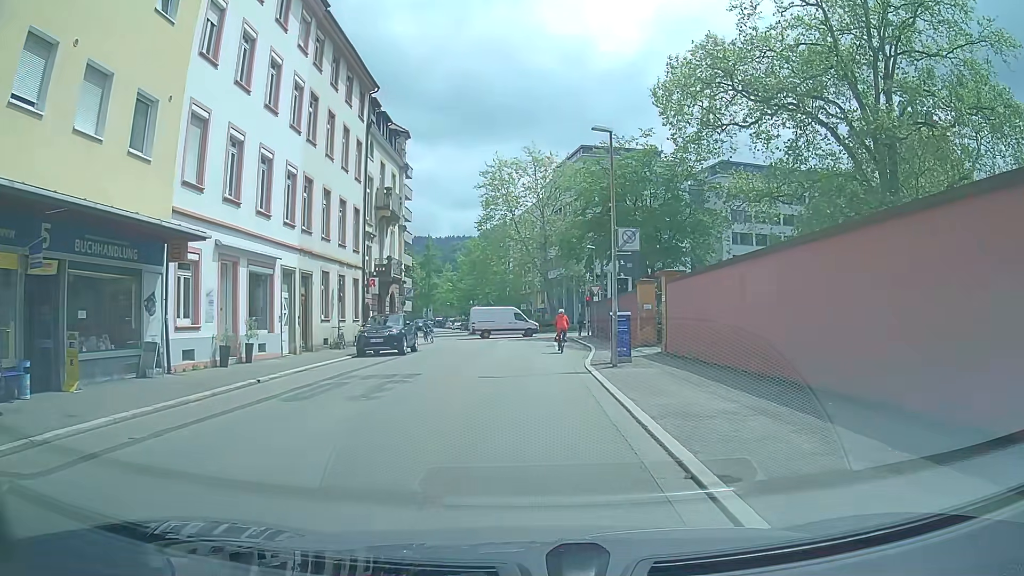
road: residential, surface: asphalt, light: Day
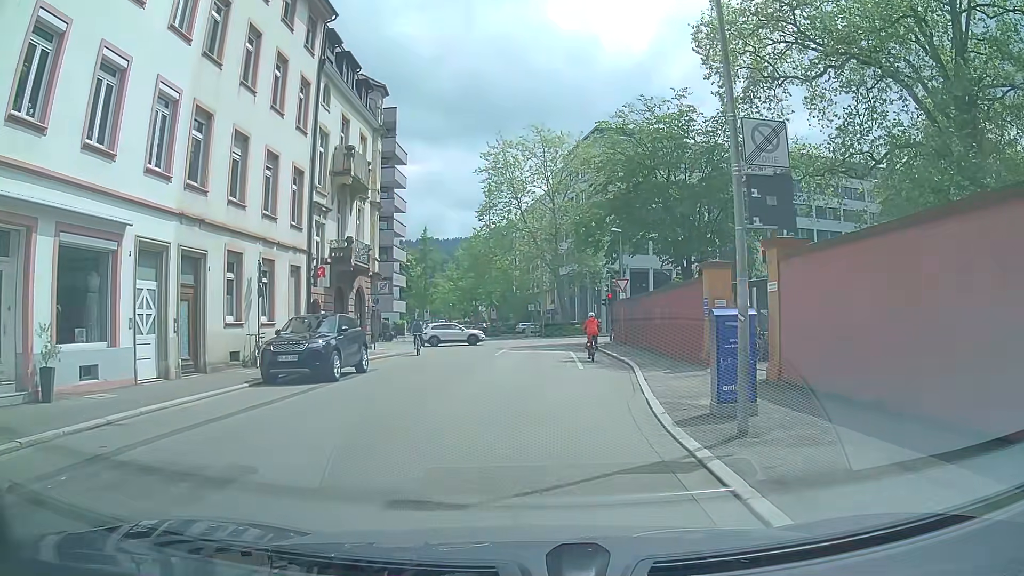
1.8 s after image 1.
(+0.4, +10.1) m; 0°
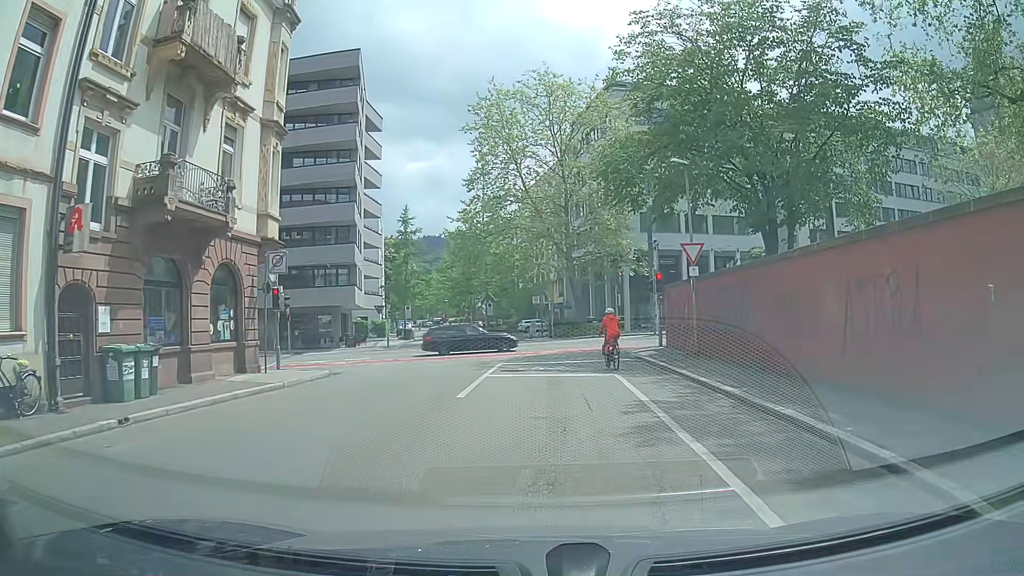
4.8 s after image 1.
(0.0, +15.5) m; 0°
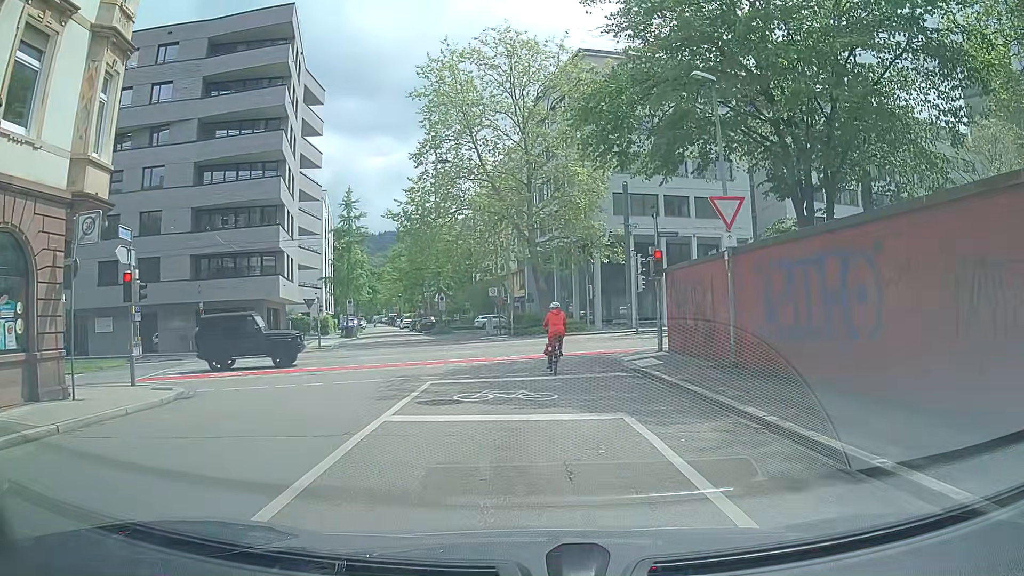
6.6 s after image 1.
(+0.2, +7.8) m; +3°
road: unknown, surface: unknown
